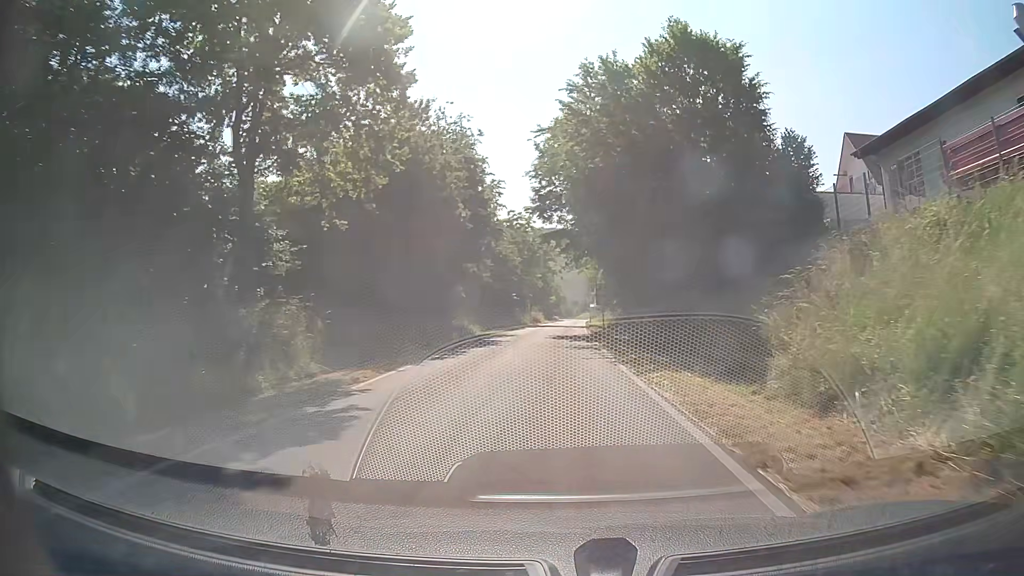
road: tertiary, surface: asphalt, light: Day
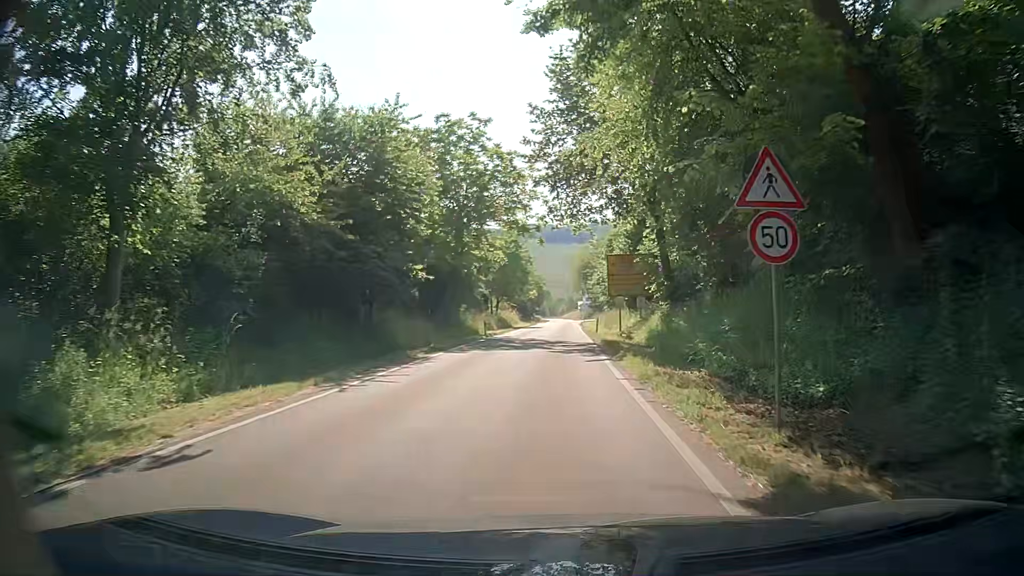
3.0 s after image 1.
(+0.5, +37.4) m; +1°
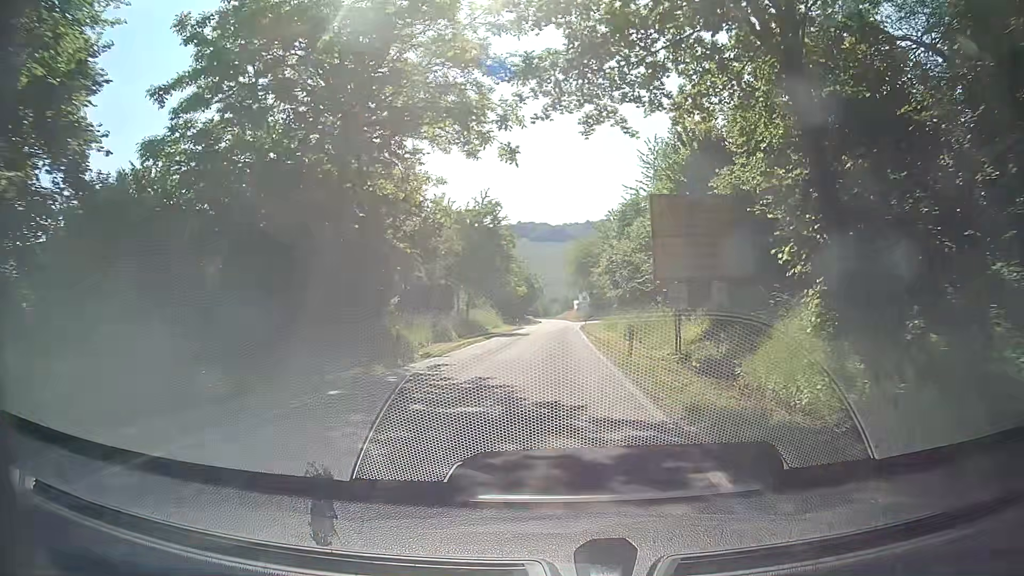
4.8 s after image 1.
(+0.2, +20.8) m; +1°
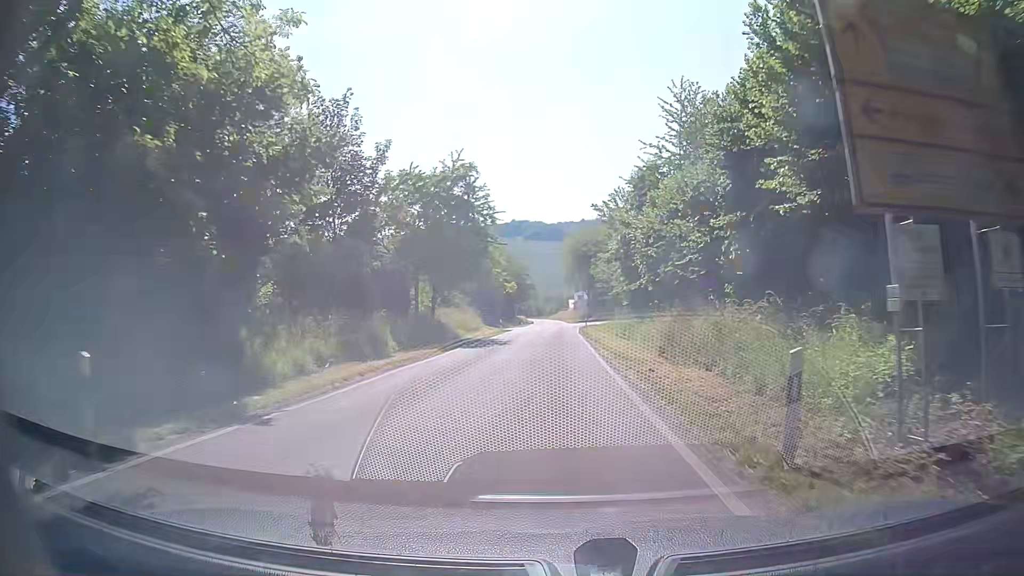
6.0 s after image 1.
(+0.1, +13.6) m; +1°
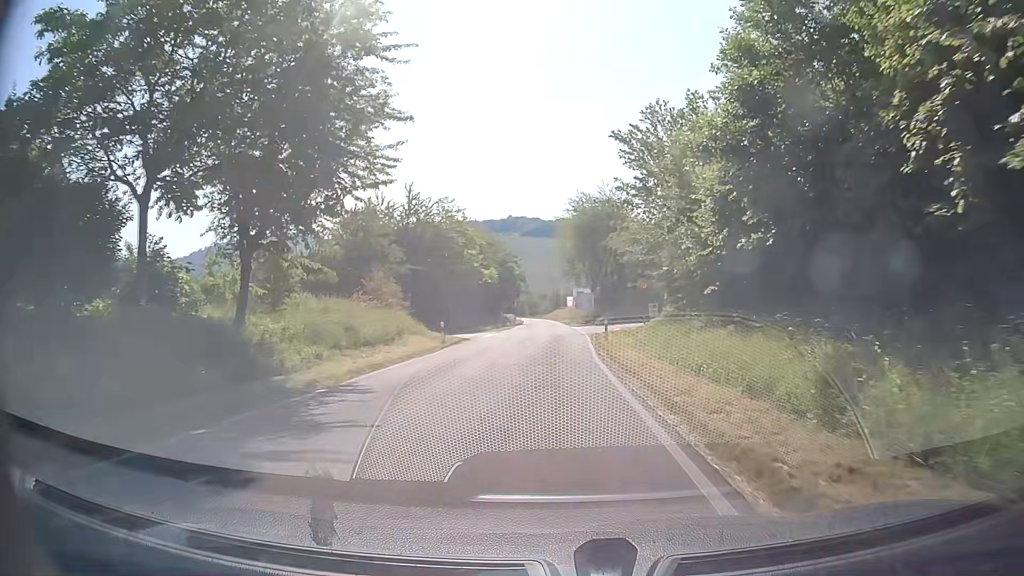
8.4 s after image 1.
(+0.2, +26.6) m; +1°
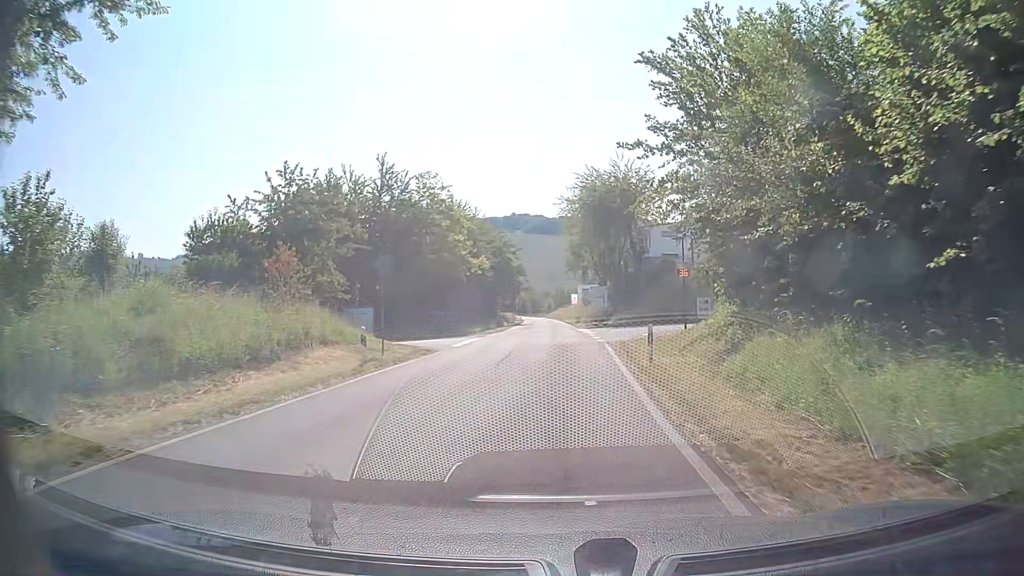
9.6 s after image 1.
(-0.1, +12.4) m; 0°
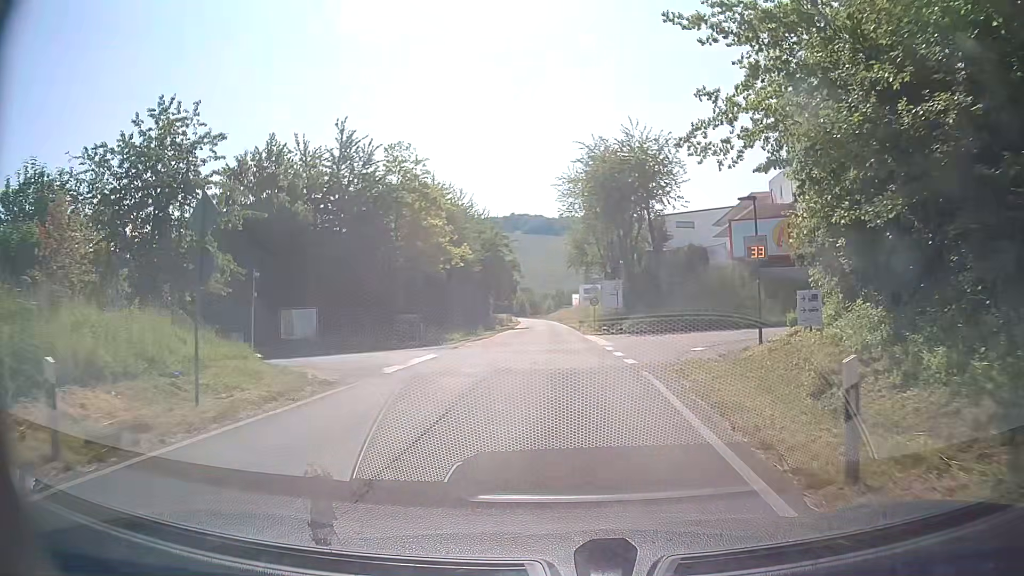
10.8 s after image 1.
(-0.1, +11.2) m; 0°
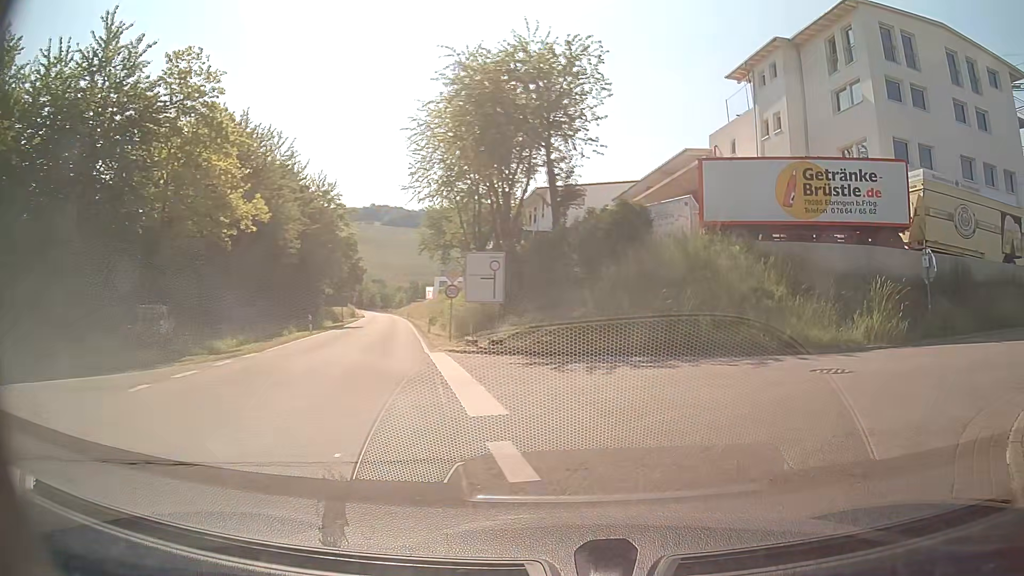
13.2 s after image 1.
(+0.6, +16.9) m; +12°
